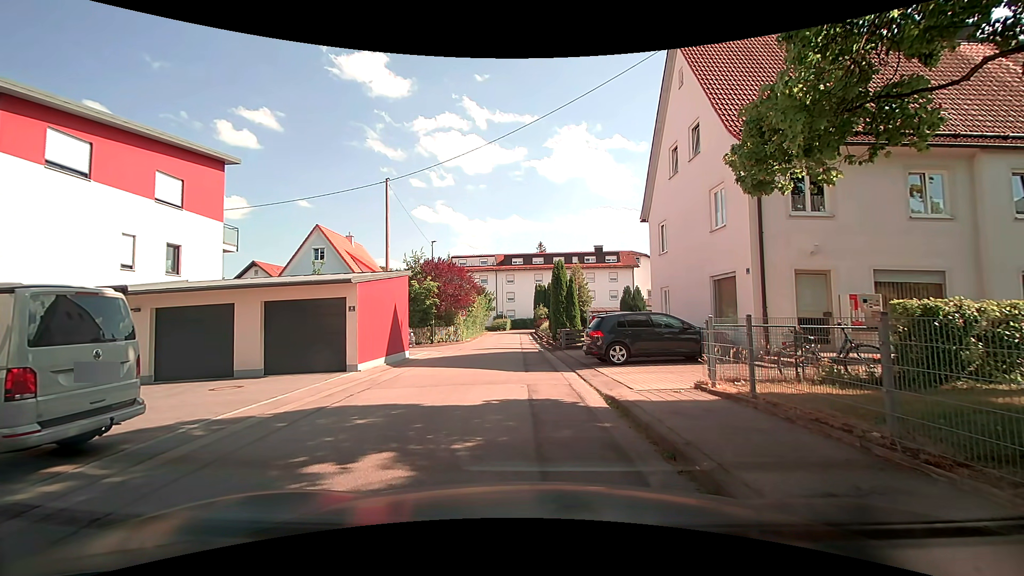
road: residential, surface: asphalt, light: Day
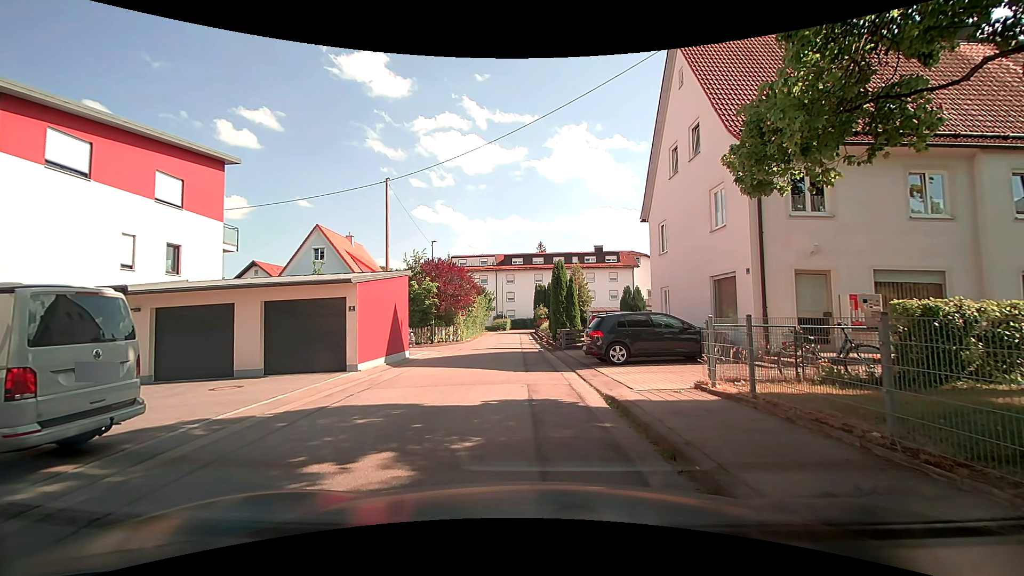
(0.0, 0.0) m; 0°
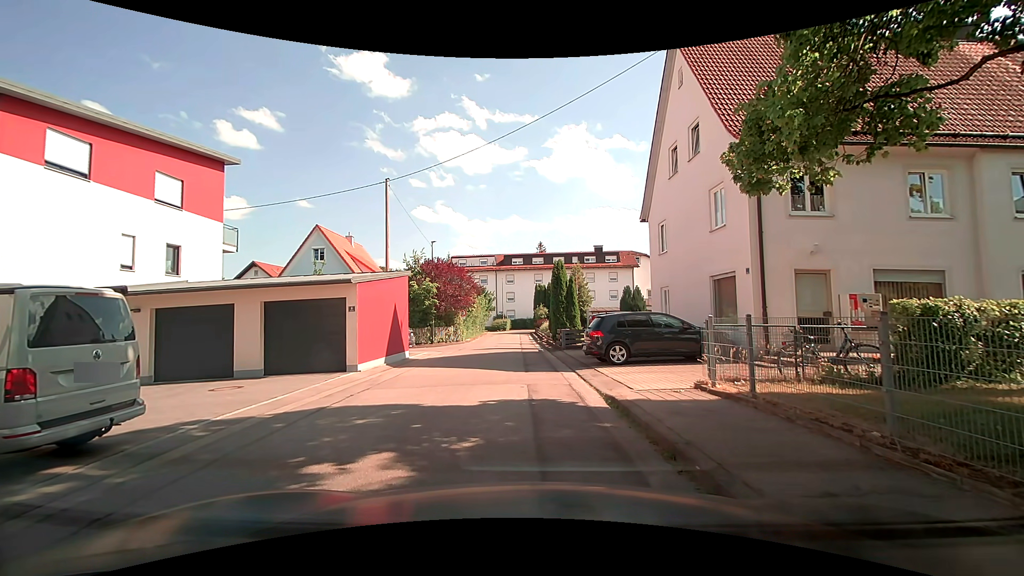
(0.0, 0.0) m; 0°
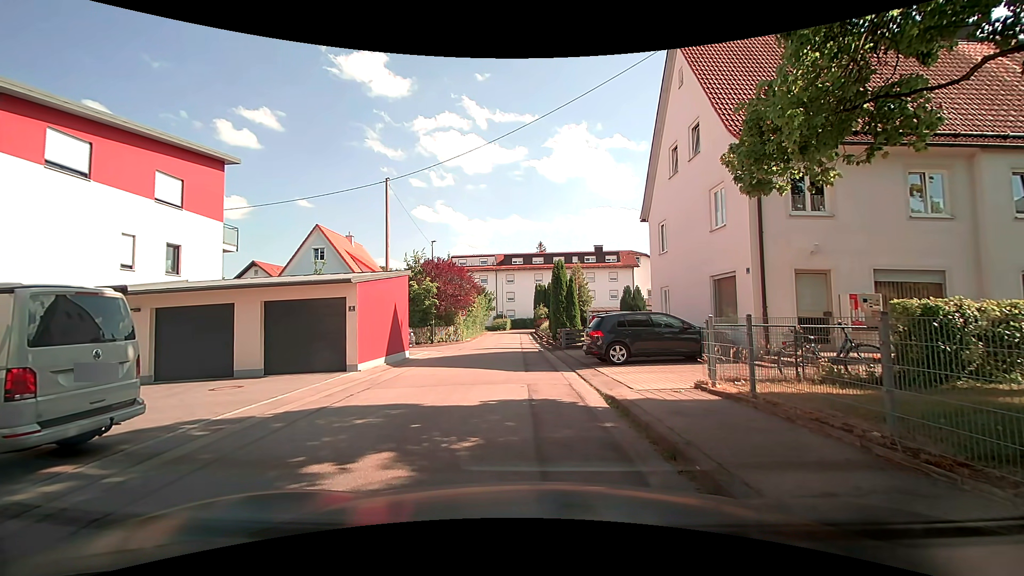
(0.0, 0.0) m; 0°
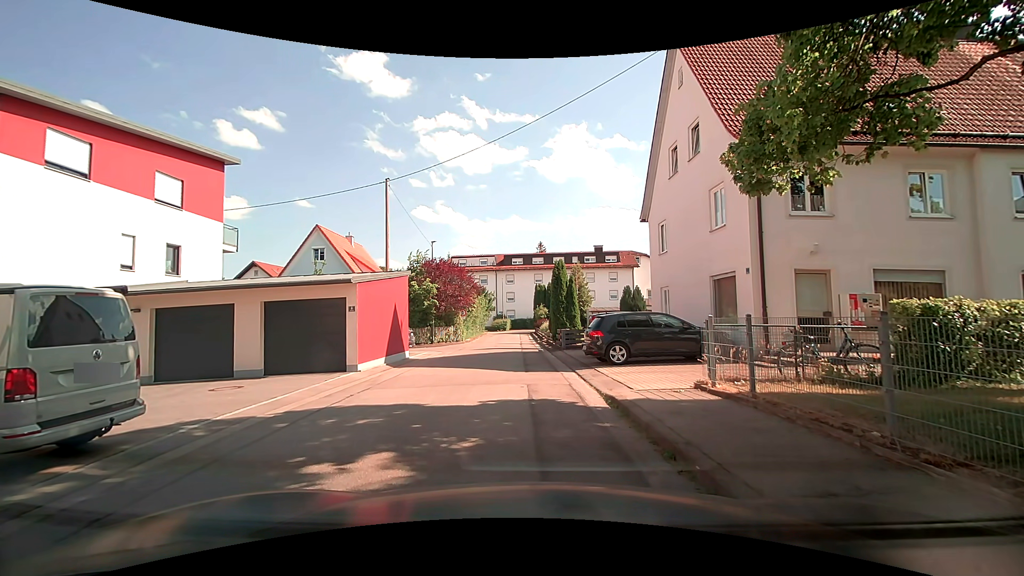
(0.0, +0.1) m; 0°
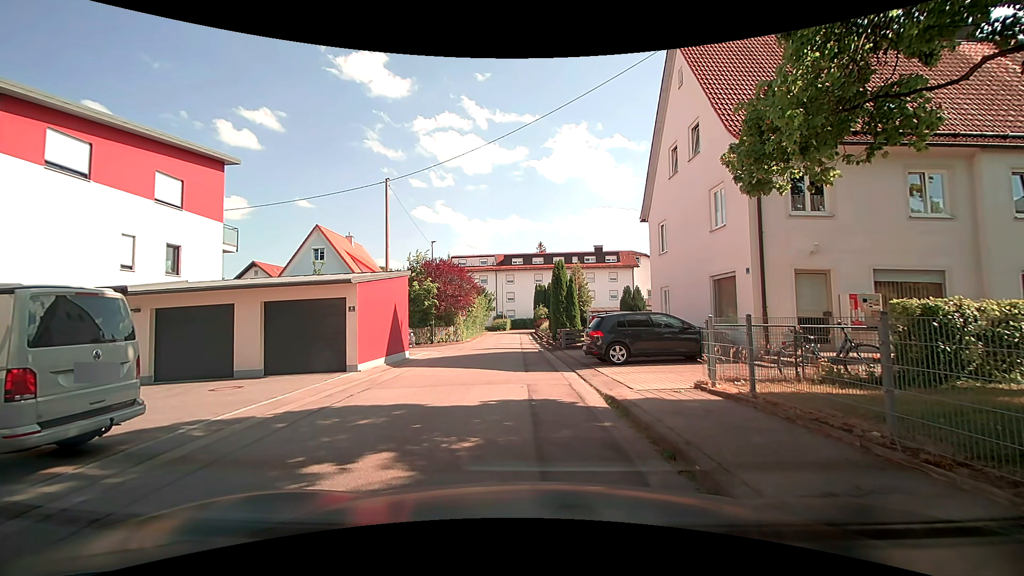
(0.0, 0.0) m; 0°
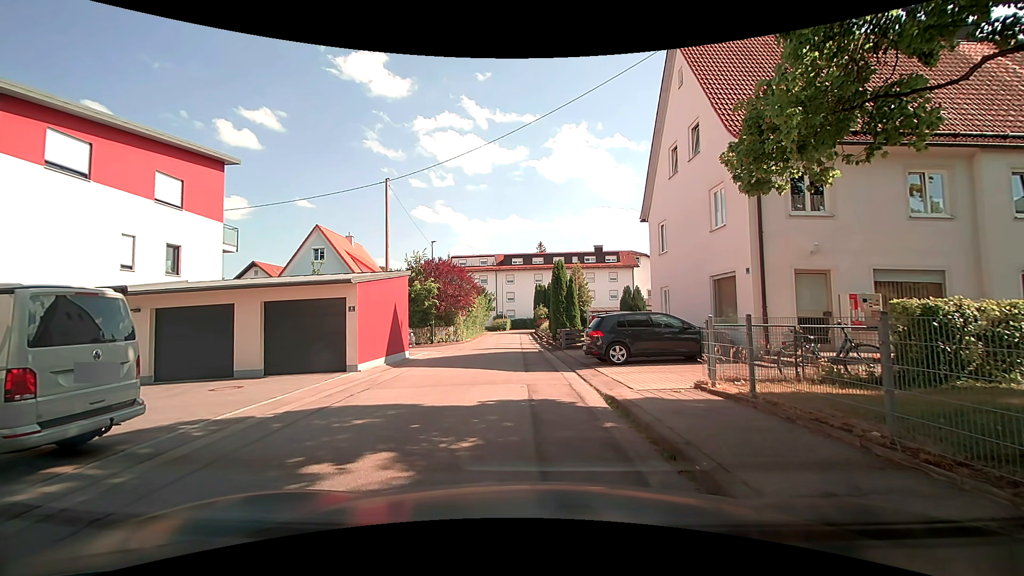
(0.0, 0.0) m; 0°
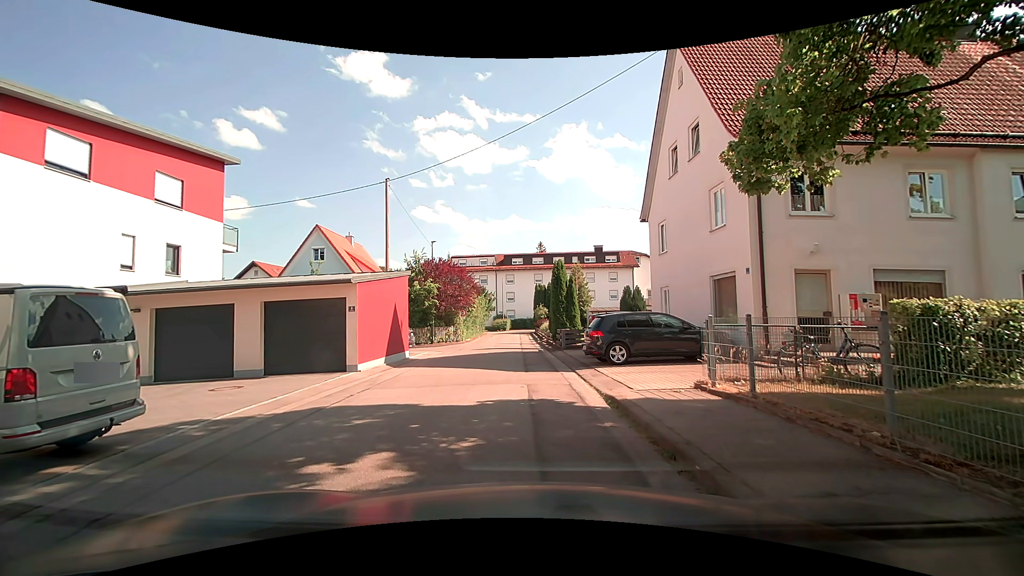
(0.0, 0.0) m; 0°
